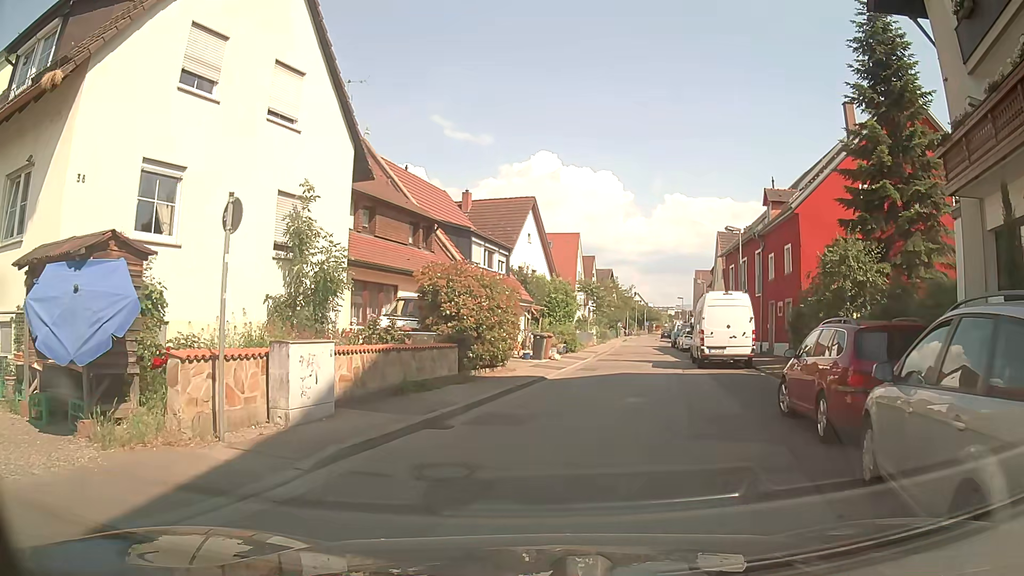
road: tertiary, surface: asphalt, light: Day
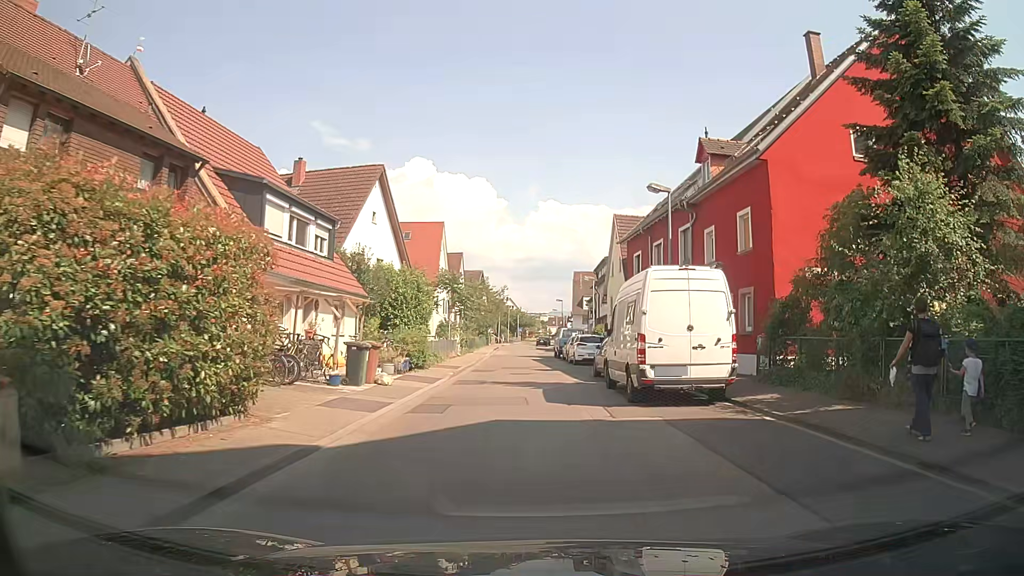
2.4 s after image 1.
(+1.0, +11.0) m; +10°
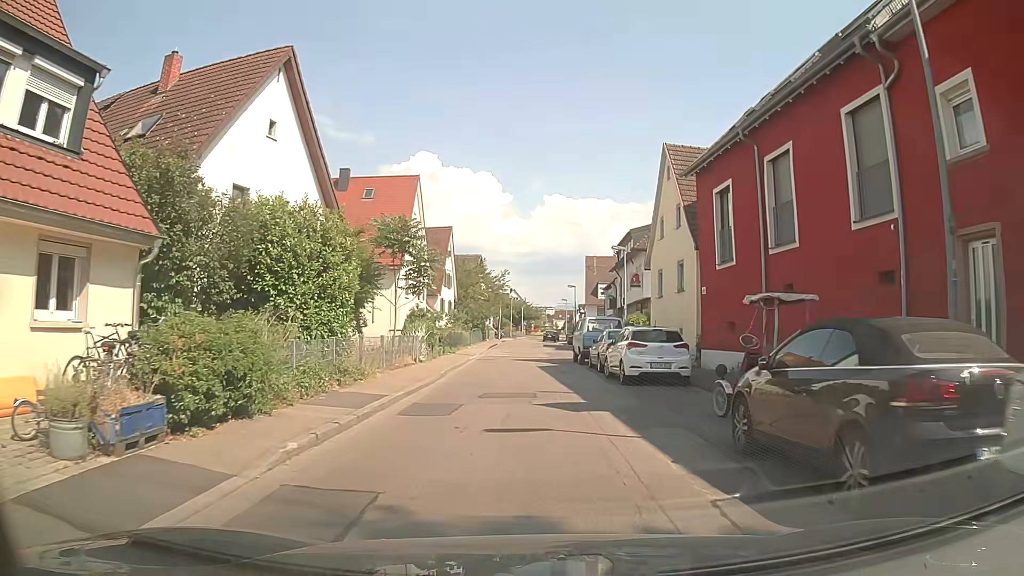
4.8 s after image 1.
(-0.3, +15.6) m; -1°
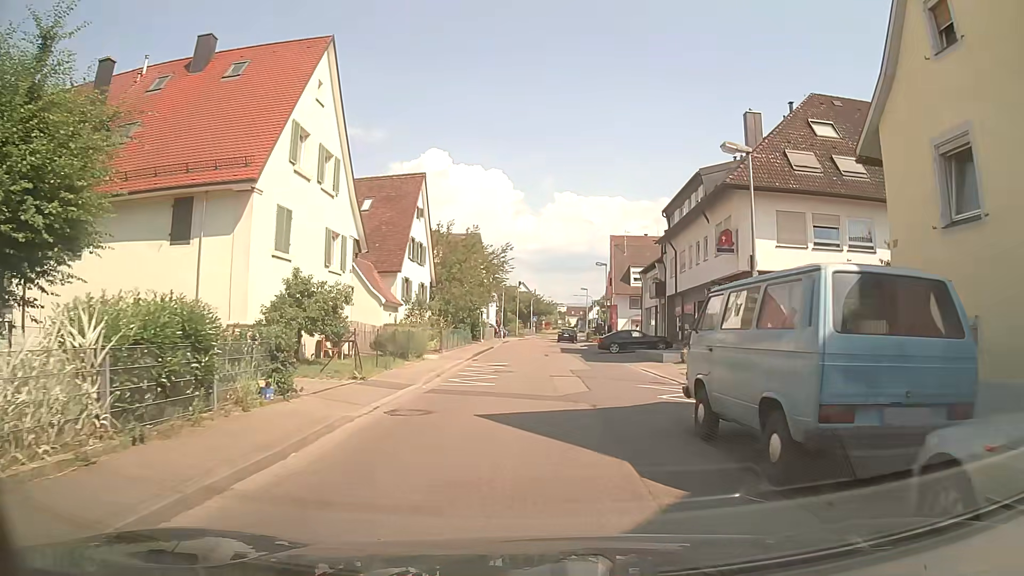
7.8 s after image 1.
(-0.4, +21.3) m; -3°
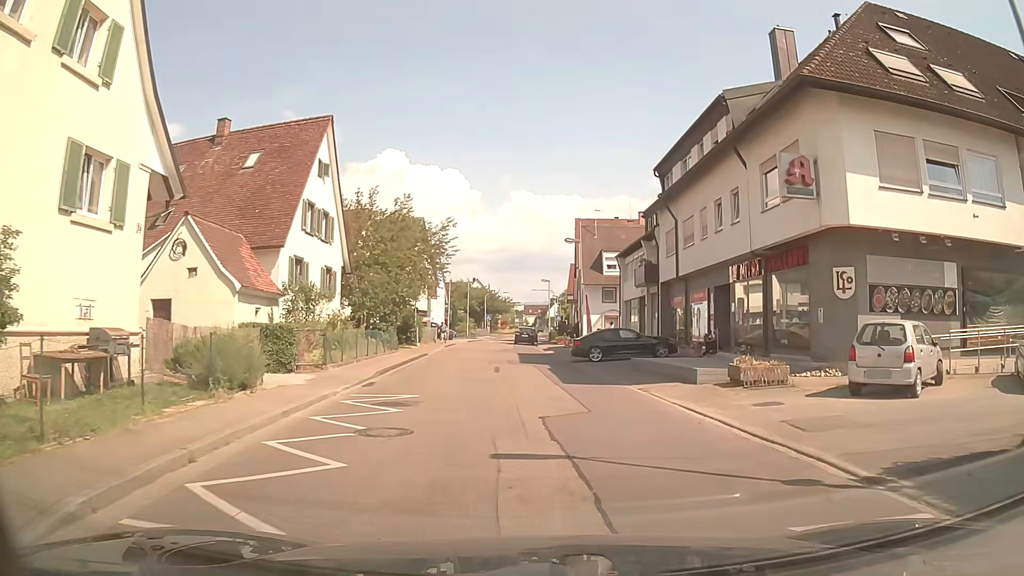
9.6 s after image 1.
(+0.7, +12.2) m; +5°
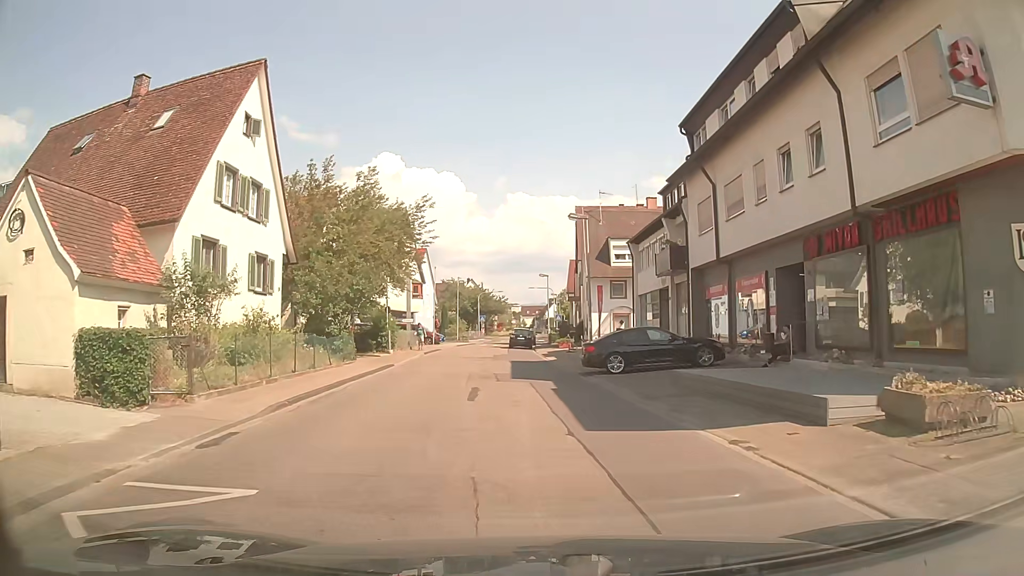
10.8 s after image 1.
(+0.1, +7.8) m; +1°
